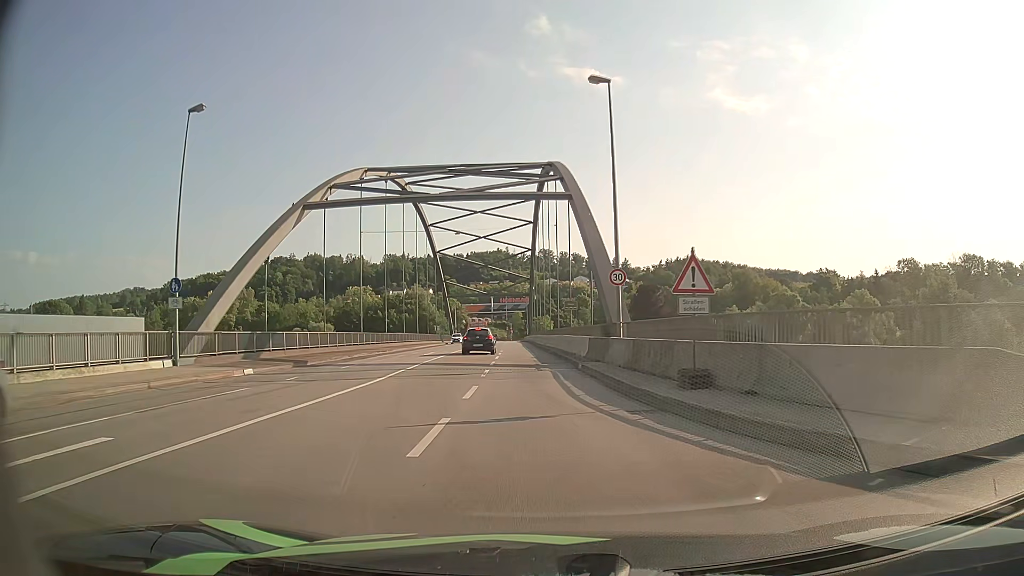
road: primary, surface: asphalt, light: Day
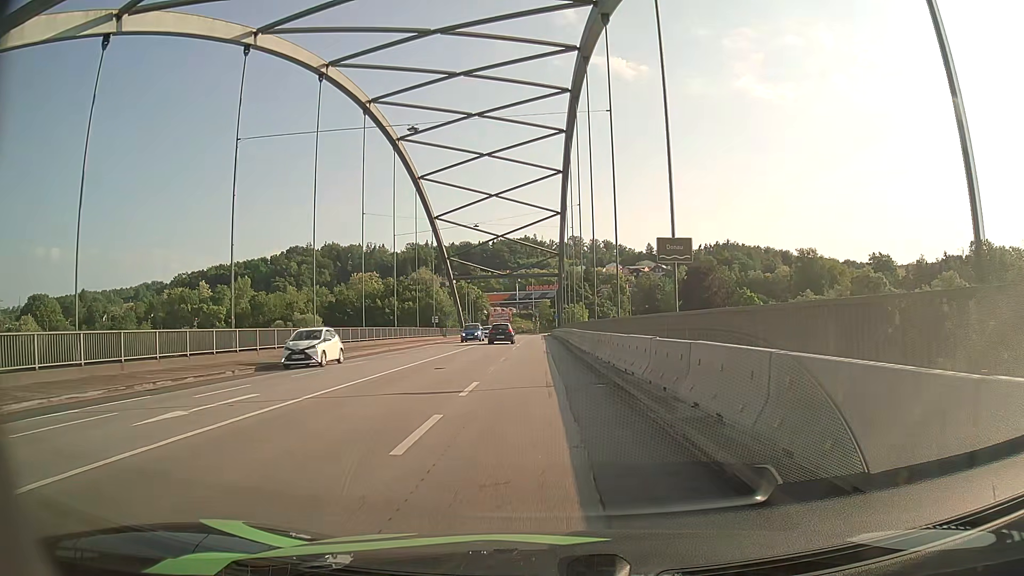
(-0.8, +30.2) m; -2°
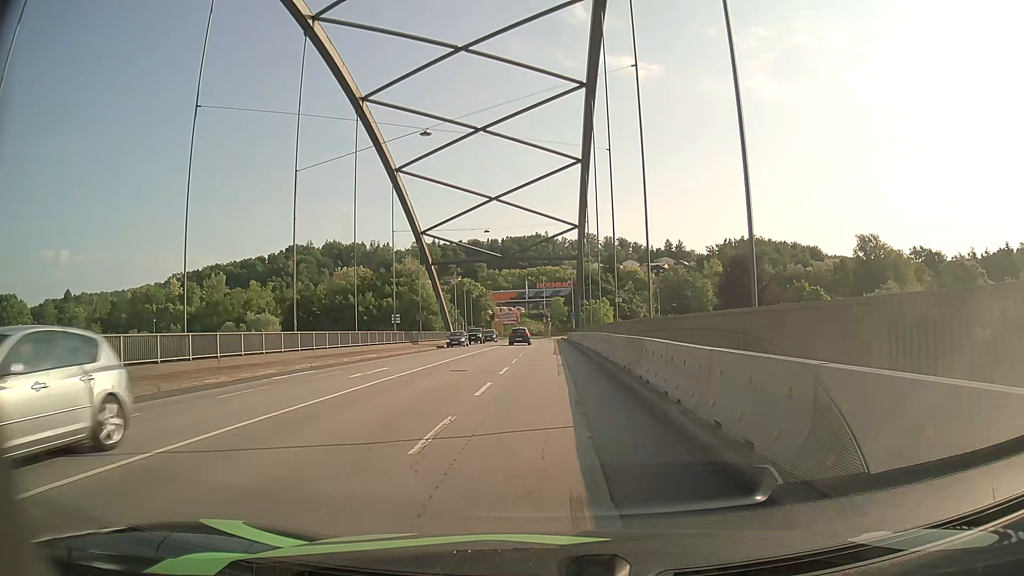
(-0.5, +29.8) m; -1°
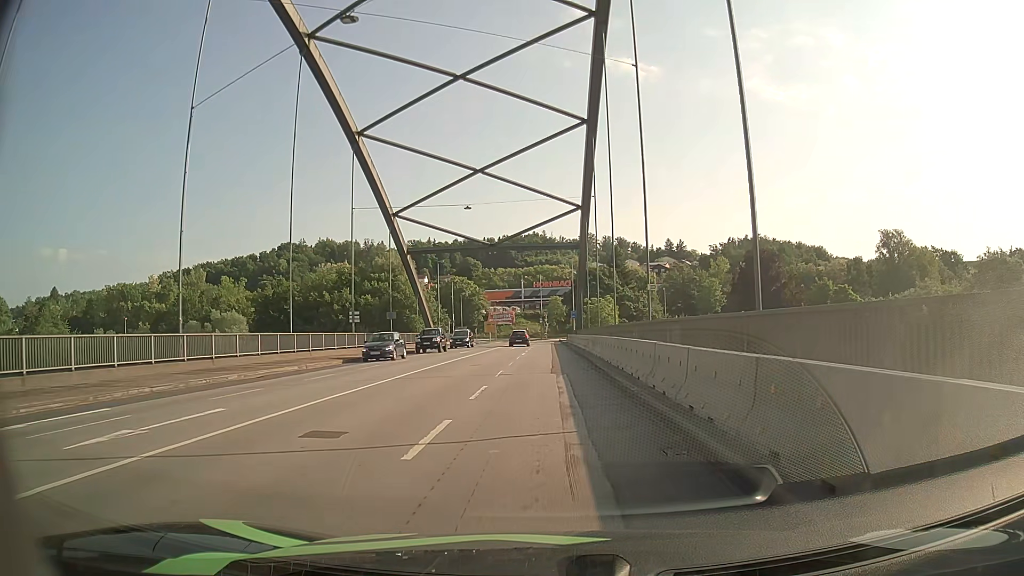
(+0.1, +12.4) m; 0°
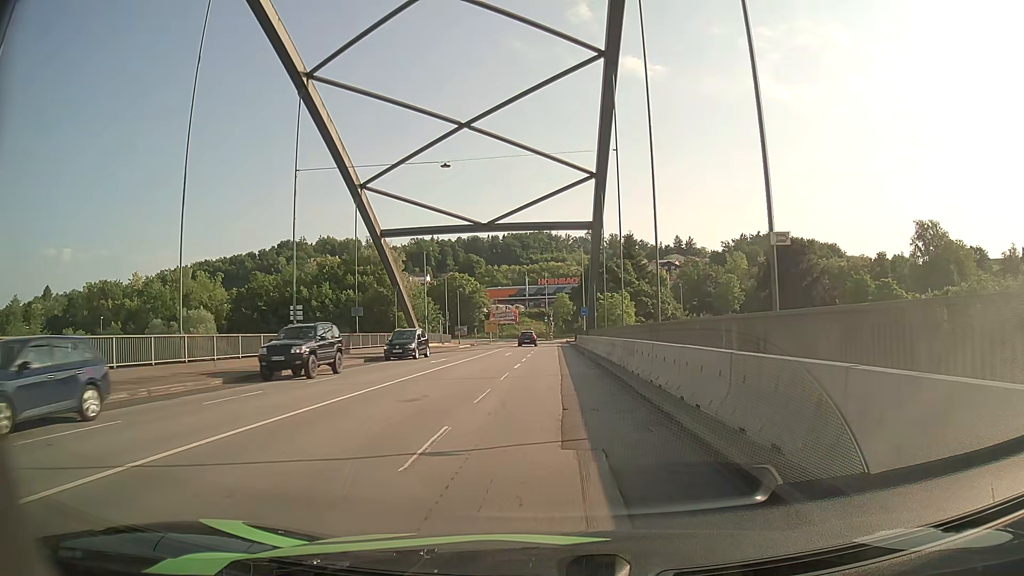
(0.0, +12.5) m; 0°
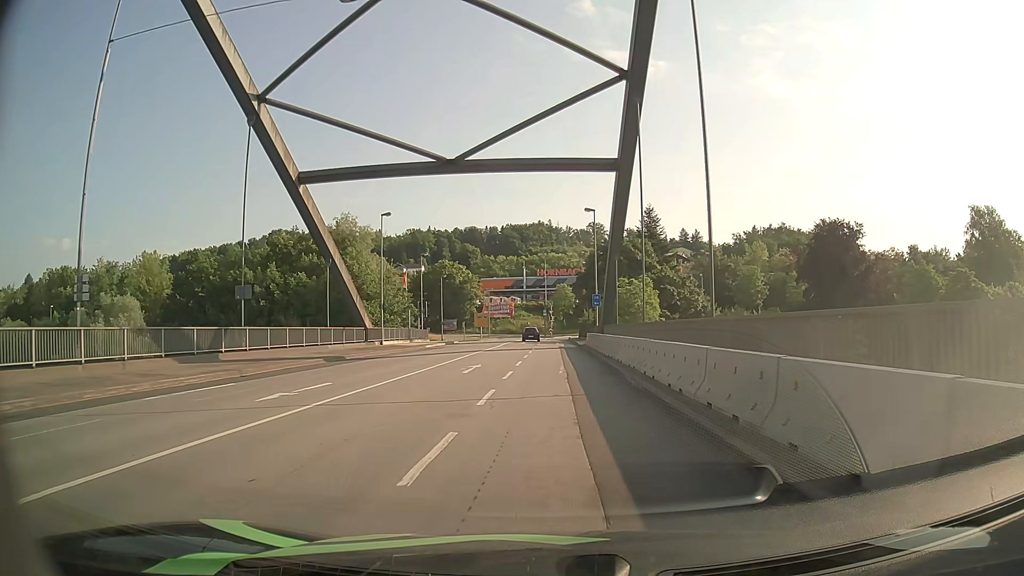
(-0.1, +18.8) m; 0°
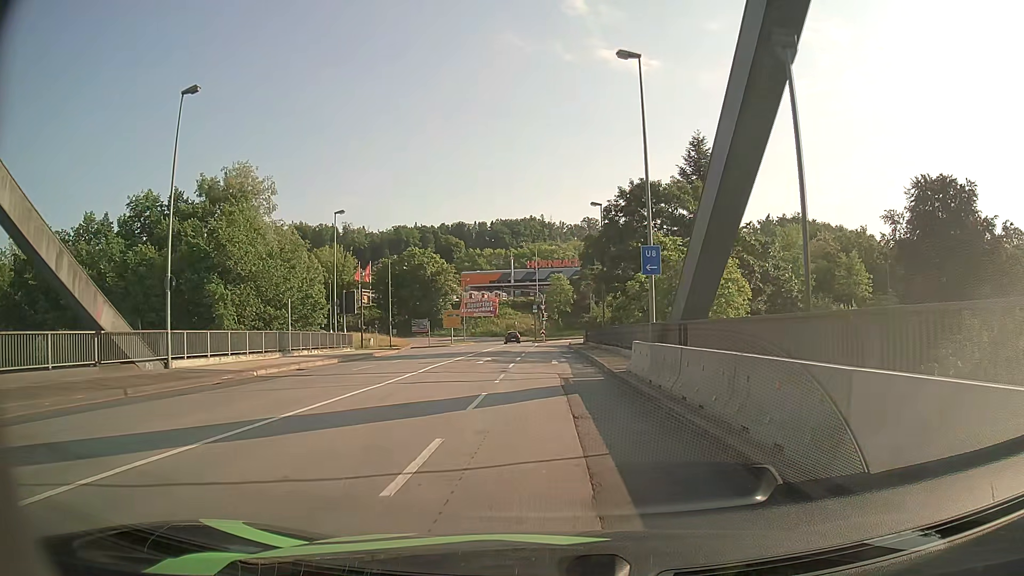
(+0.2, +30.4) m; +1°
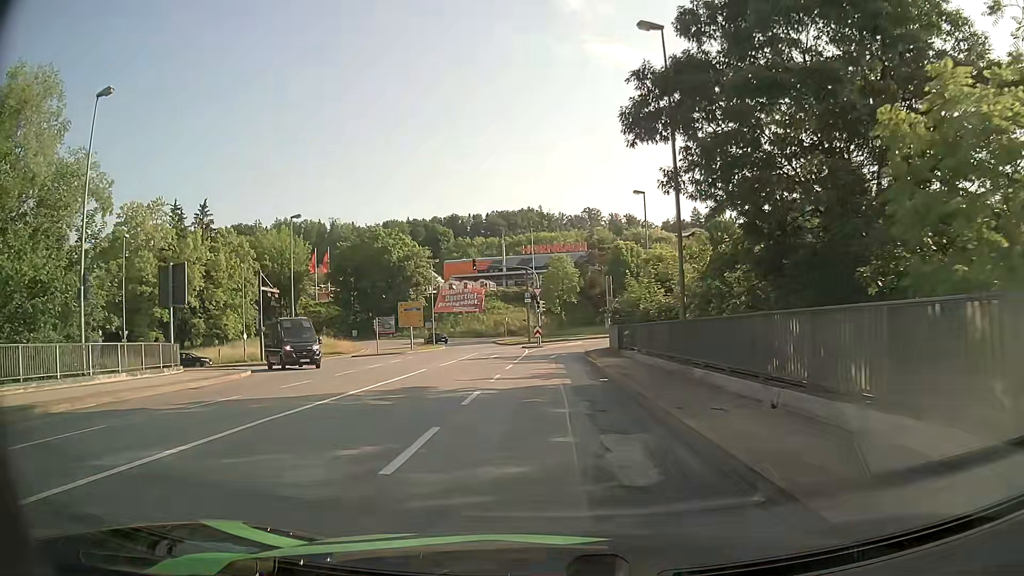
(+0.1, +29.0) m; -1°
(0, +10) (0, +20) (0, +30) (+1, +40) (+5, +49) (+13, +55) (+22, +58) (+32, +60) (+42, +63) (+51, +65) m
